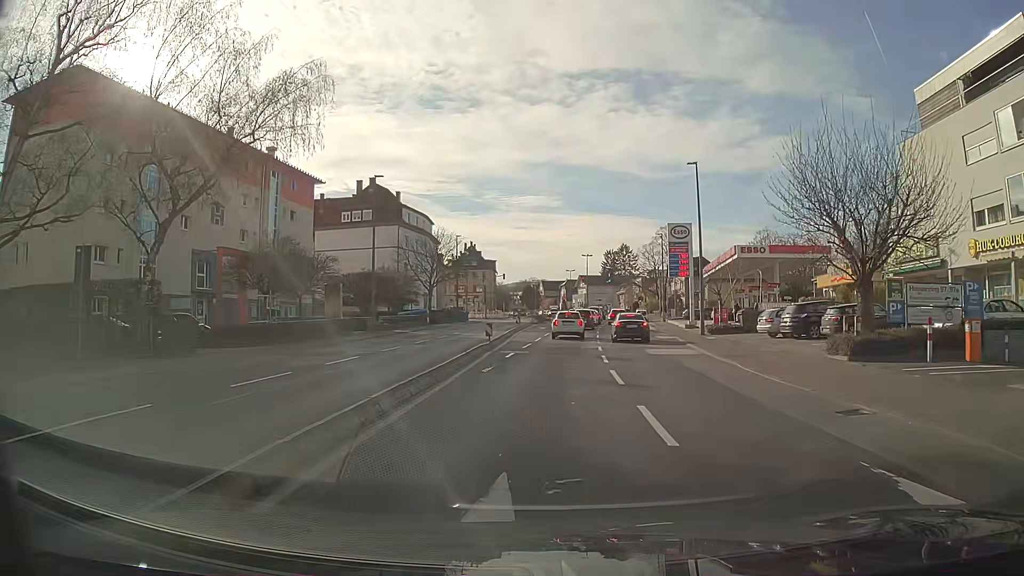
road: tertiary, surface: asphalt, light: Day
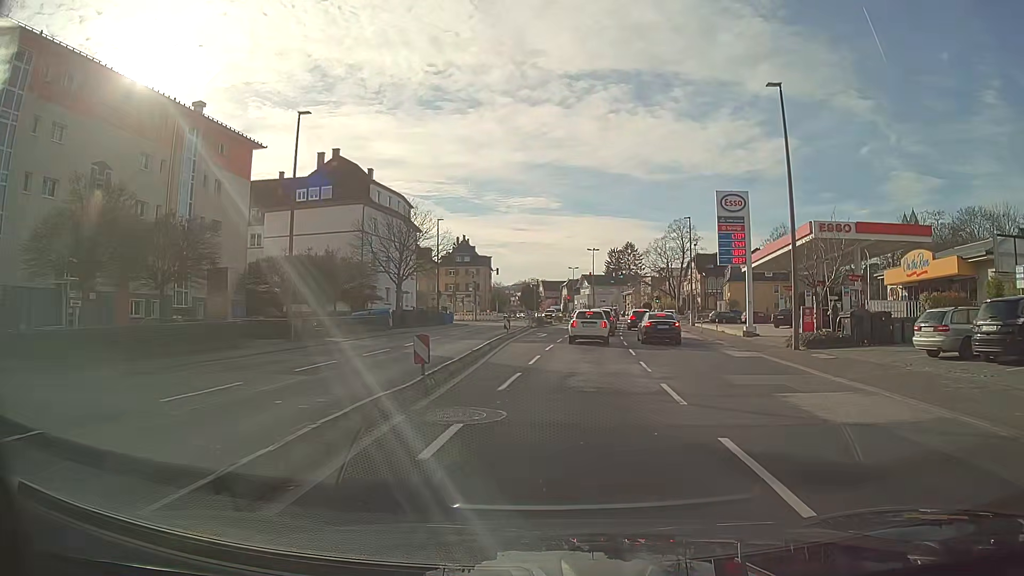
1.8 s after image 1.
(+0.1, +14.8) m; 0°
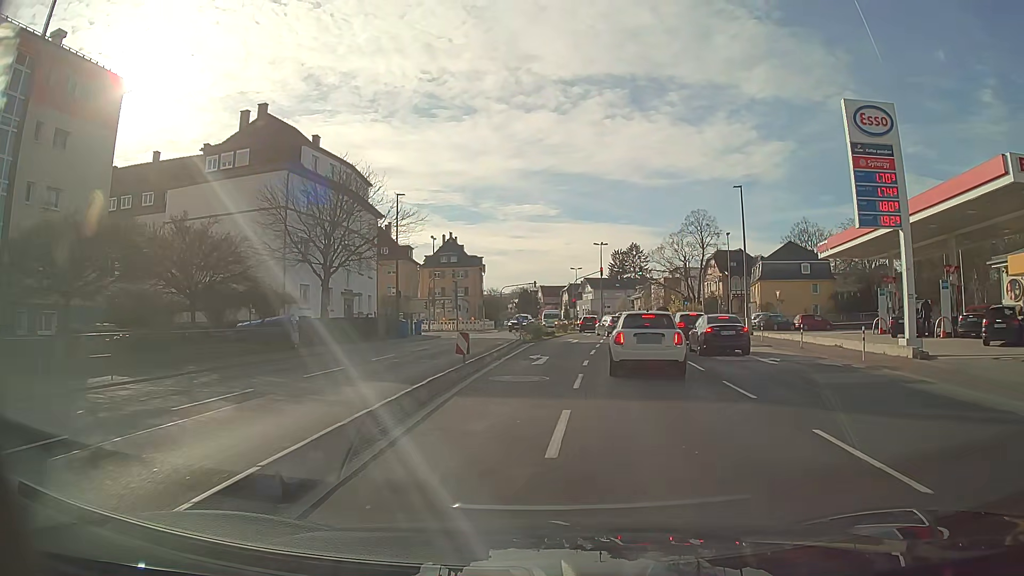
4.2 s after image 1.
(+0.2, +17.8) m; +1°
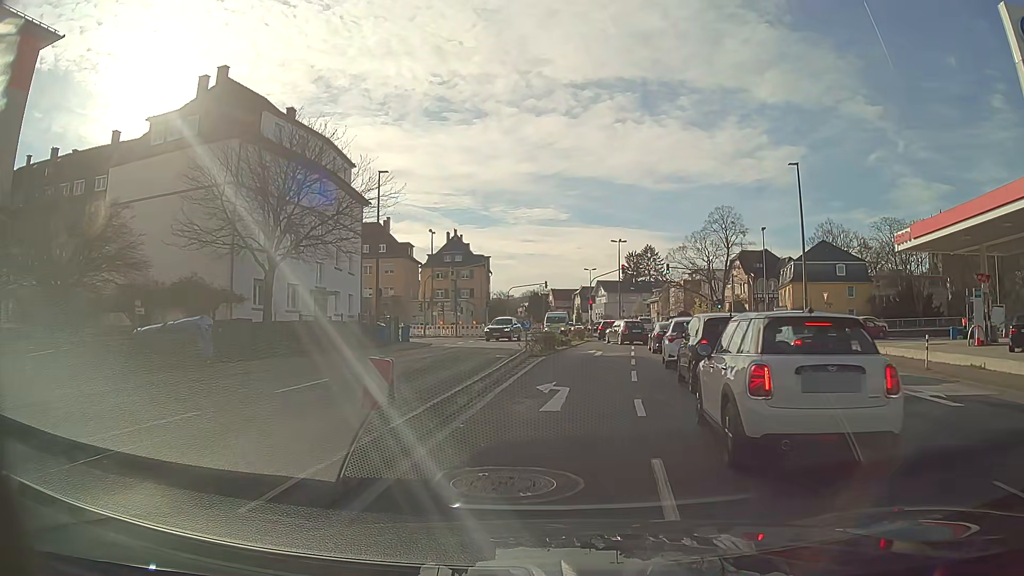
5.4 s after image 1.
(-0.1, +8.9) m; -1°
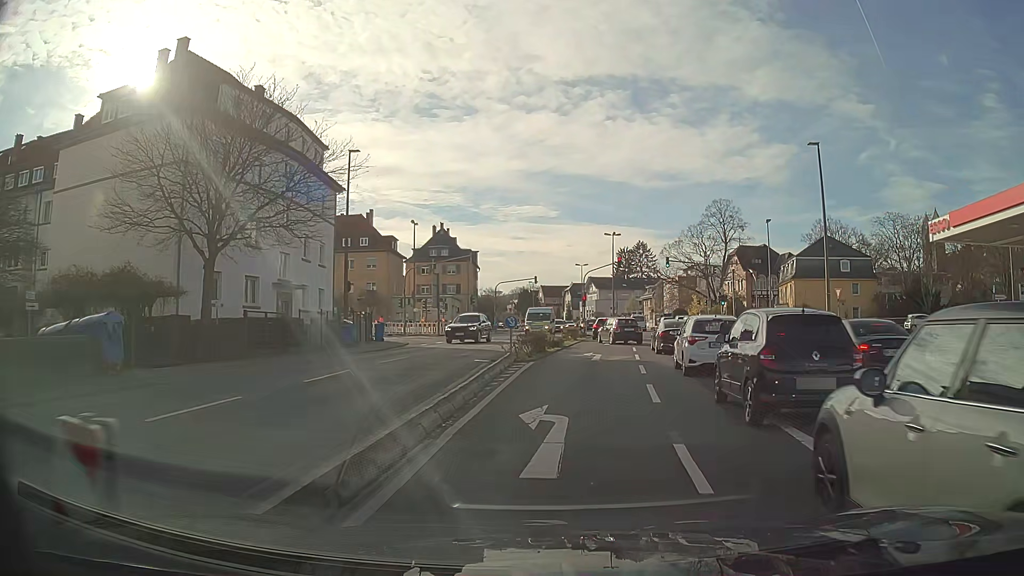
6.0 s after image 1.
(0.0, +4.4) m; +1°
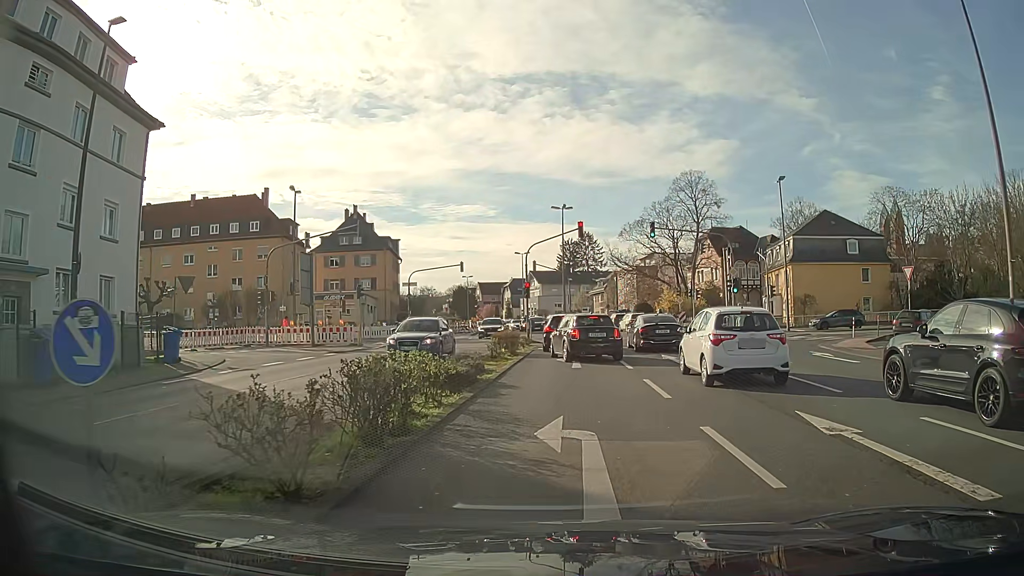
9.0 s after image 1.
(+0.8, +17.9) m; +5°
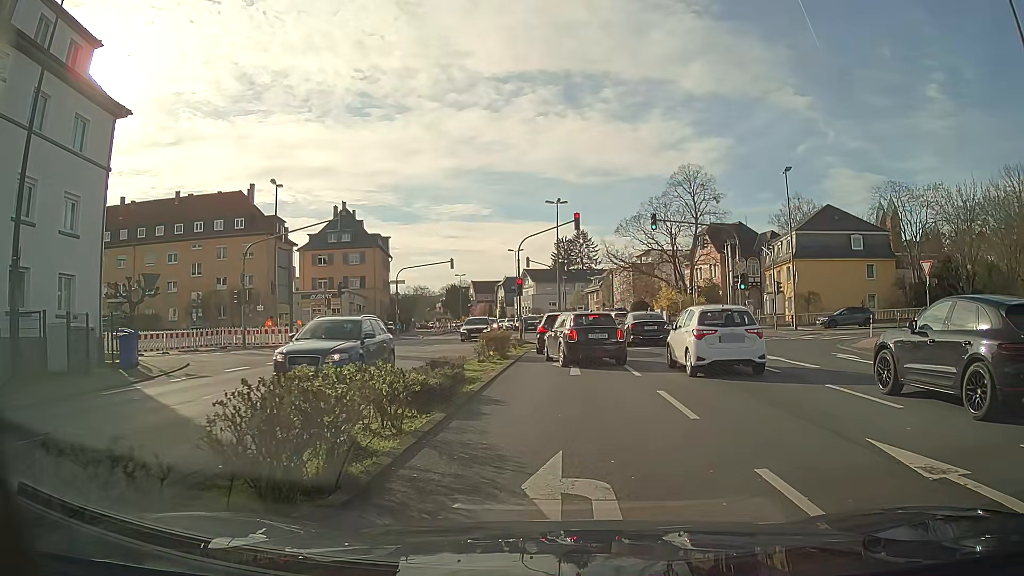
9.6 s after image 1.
(0.0, +2.4) m; 0°
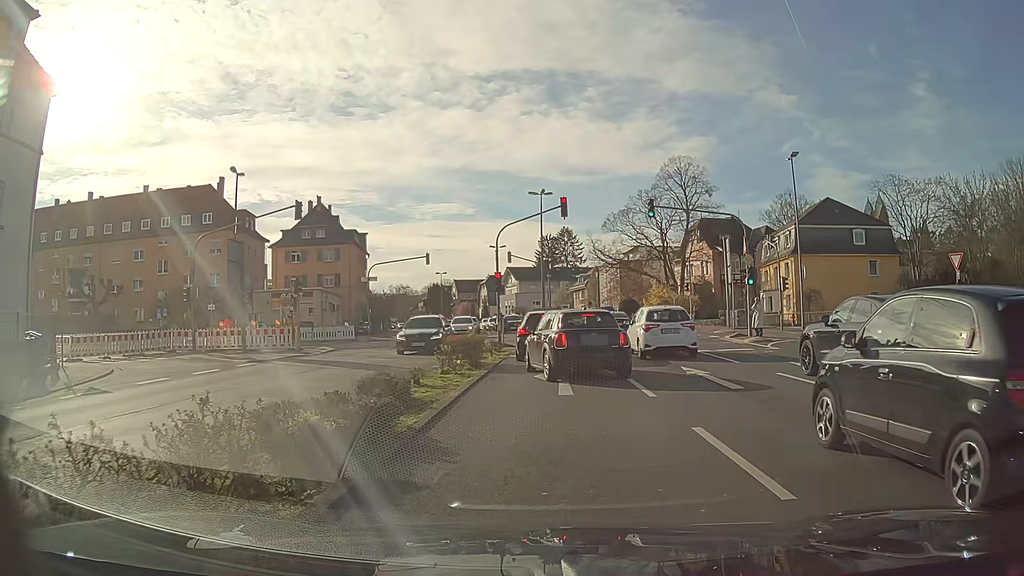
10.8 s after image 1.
(0.0, +3.9) m; +1°
